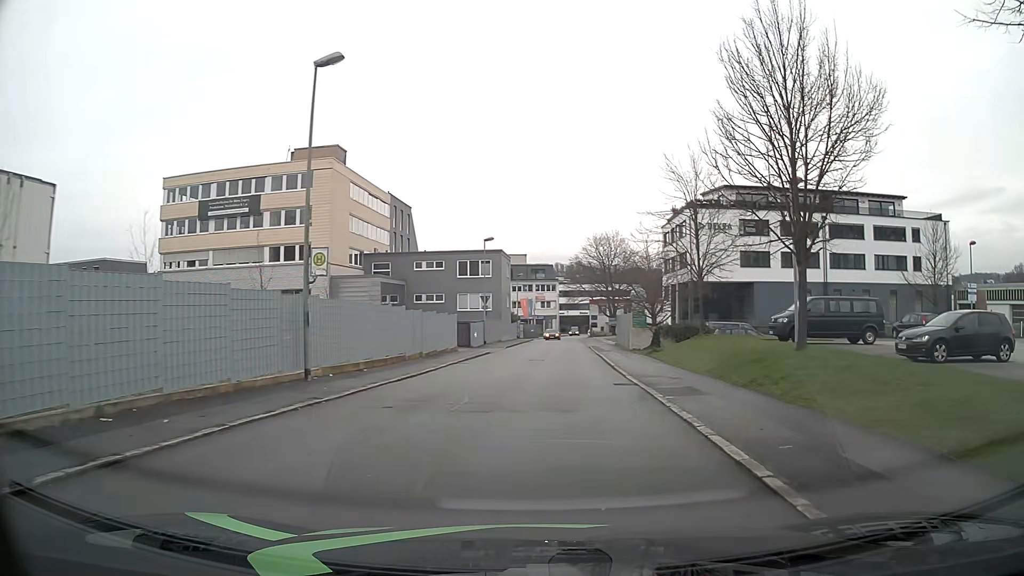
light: Day
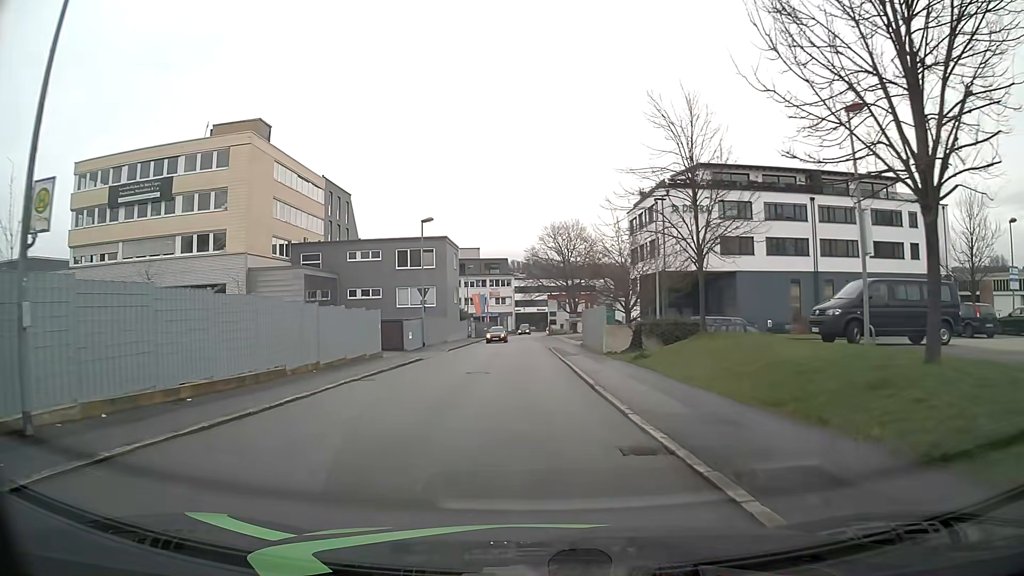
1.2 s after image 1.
(+0.4, +9.1) m; +3°
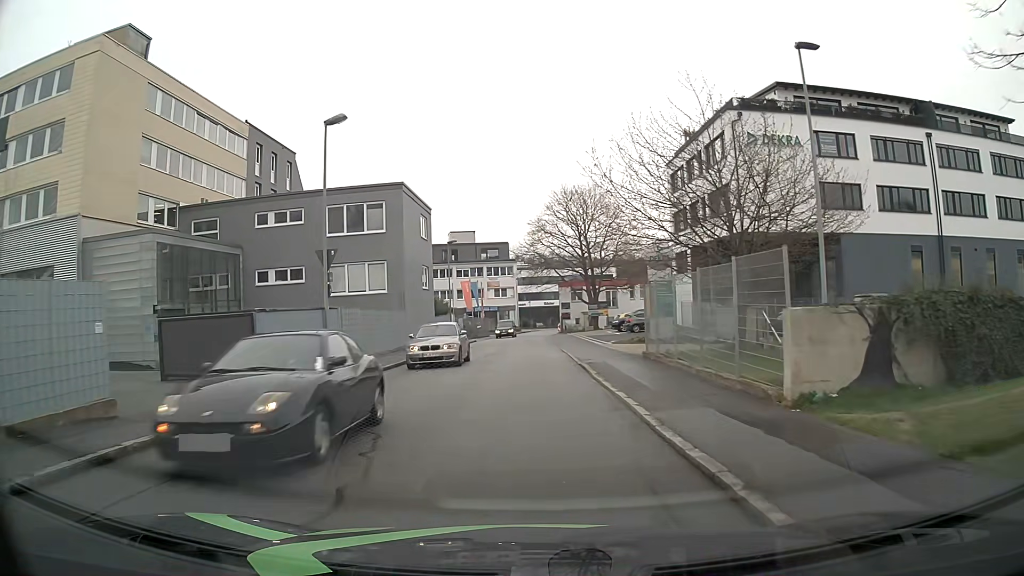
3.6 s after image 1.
(-0.2, +21.9) m; -1°
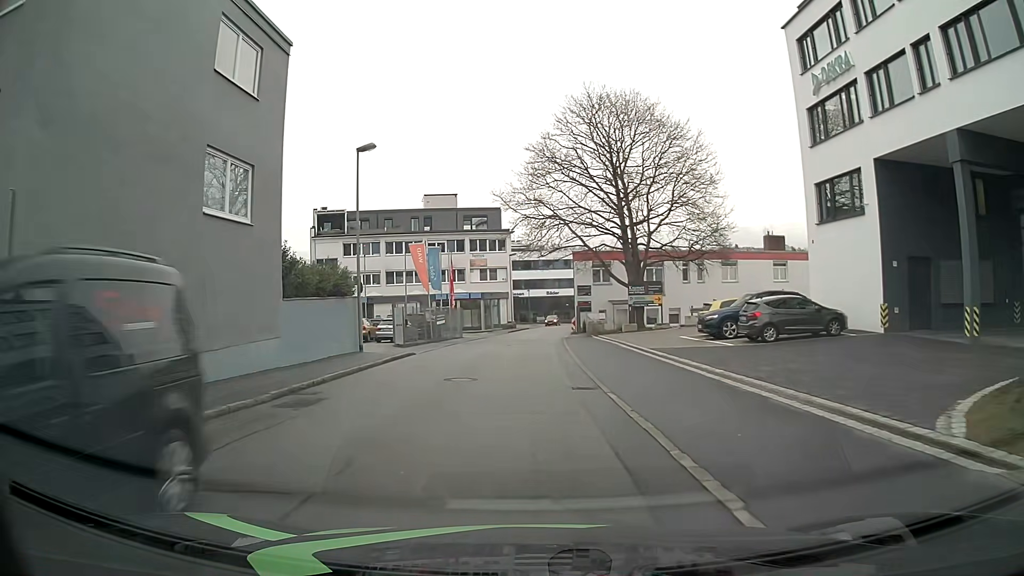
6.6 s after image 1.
(0.0, +29.3) m; 0°
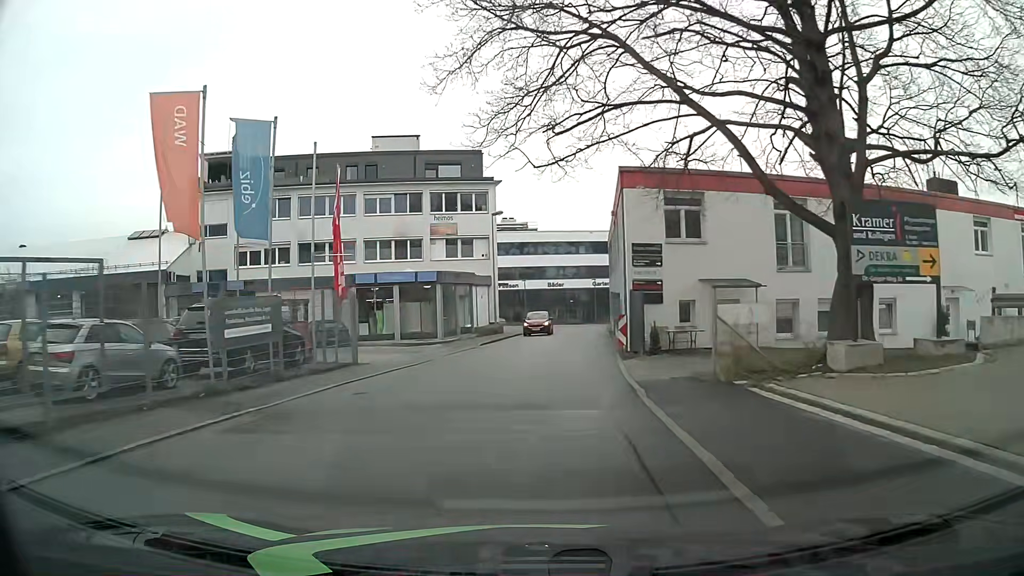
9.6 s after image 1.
(+0.1, +28.8) m; 0°
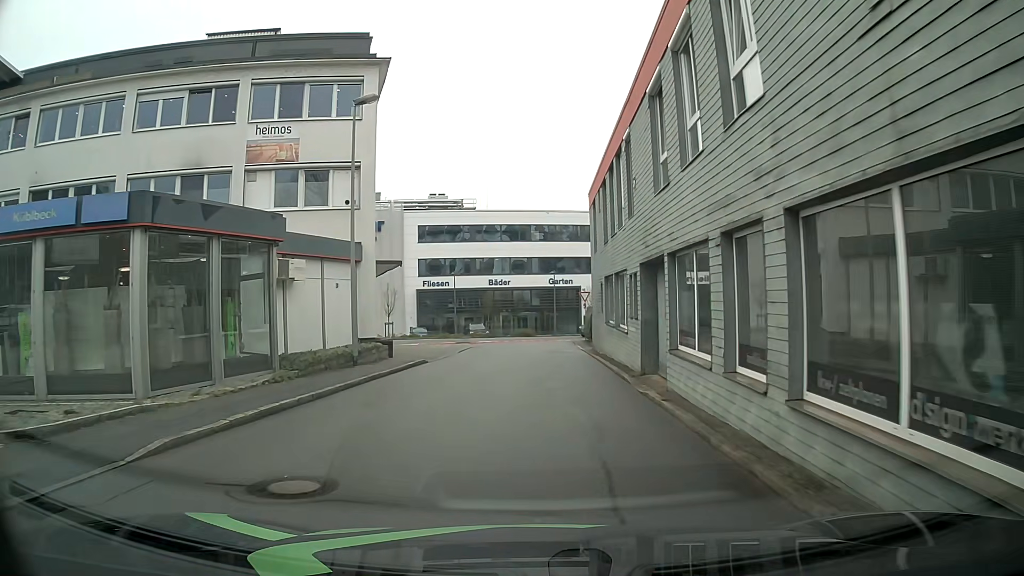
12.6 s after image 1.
(+1.2, +25.2) m; +5°
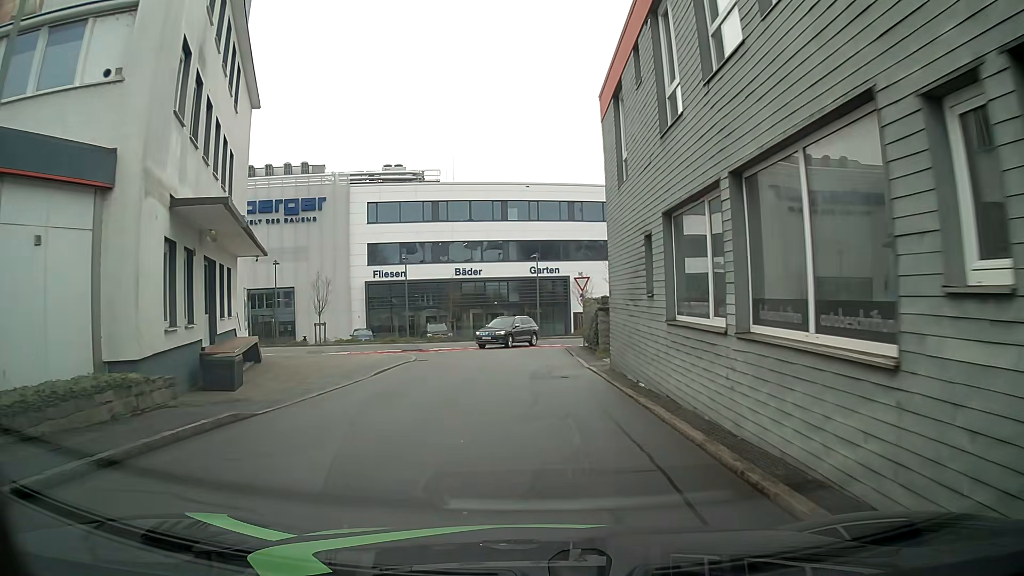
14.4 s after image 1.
(+0.2, +14.4) m; +1°
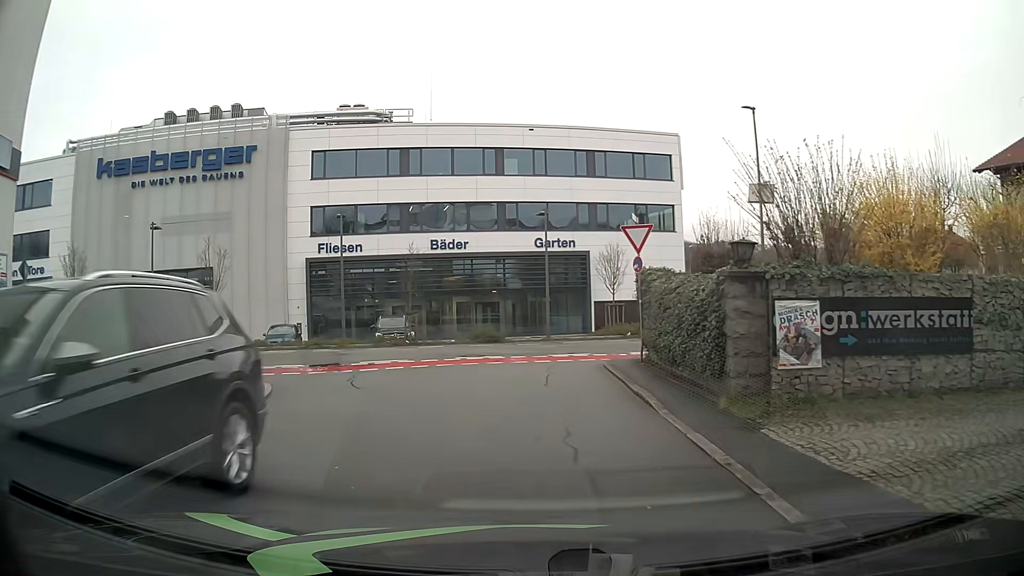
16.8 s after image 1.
(-0.3, +16.3) m; -4°
